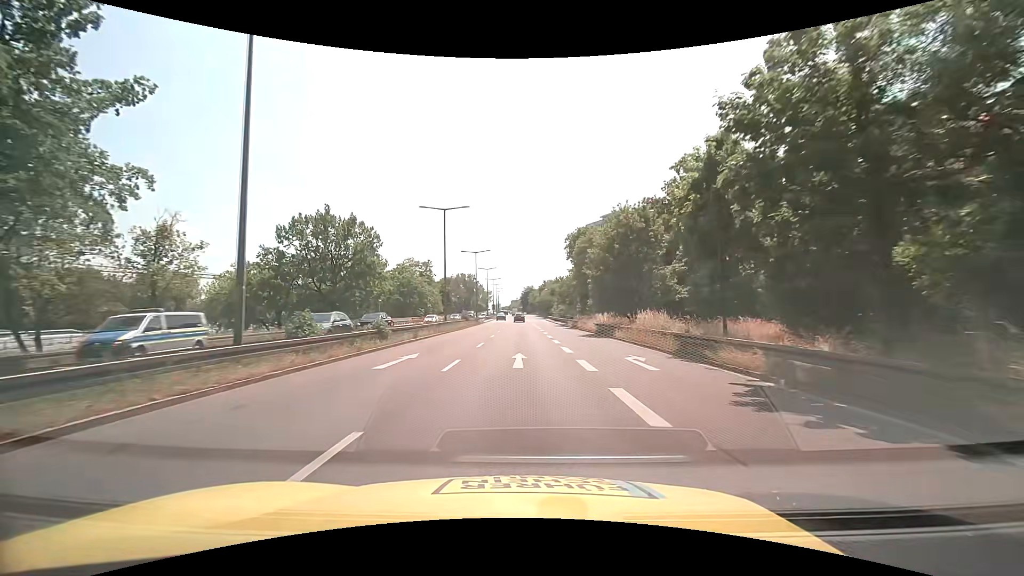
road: trunk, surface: asphalt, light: Day
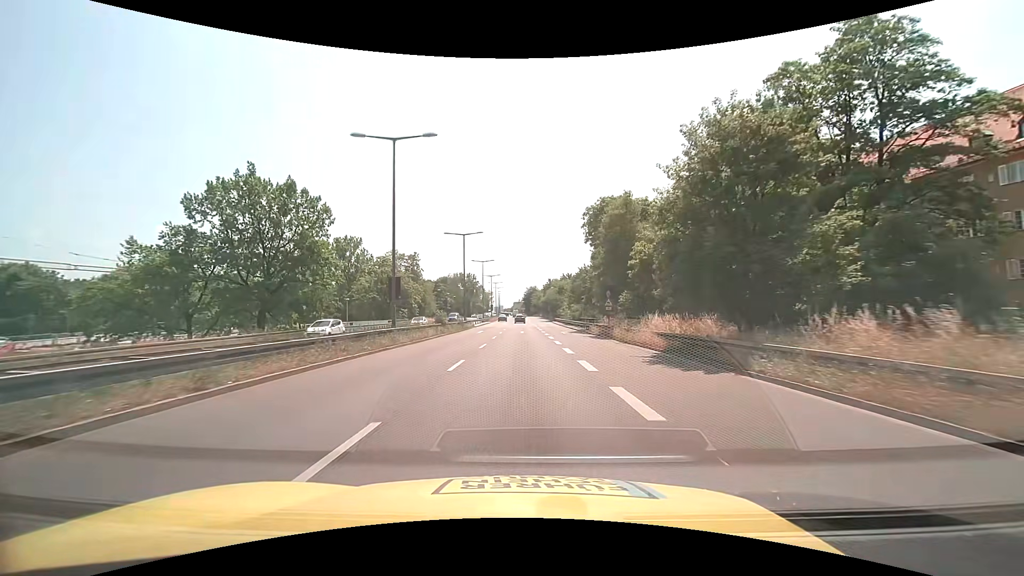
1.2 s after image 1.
(0.0, +17.5) m; 0°
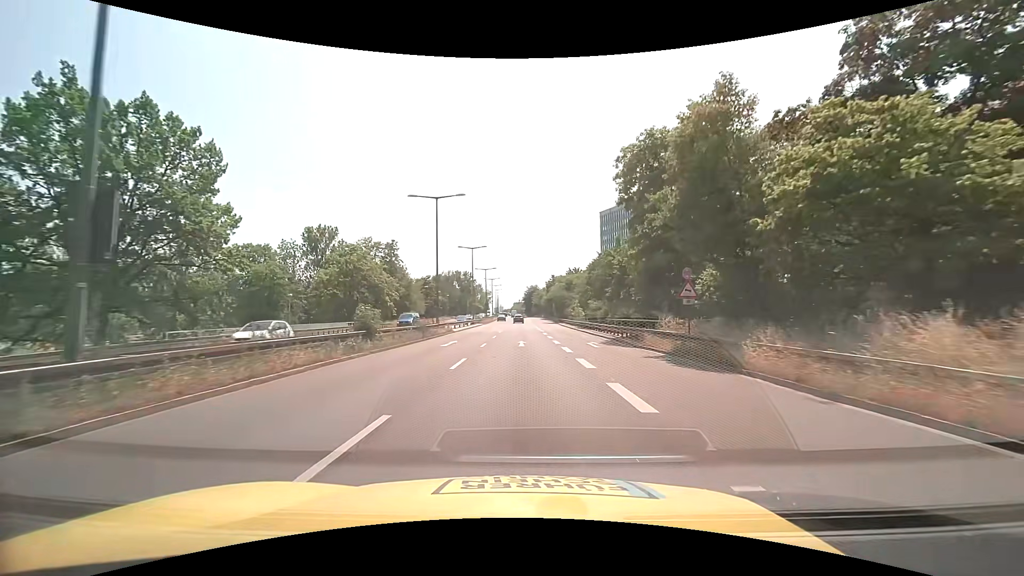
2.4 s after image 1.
(0.0, +17.6) m; 0°
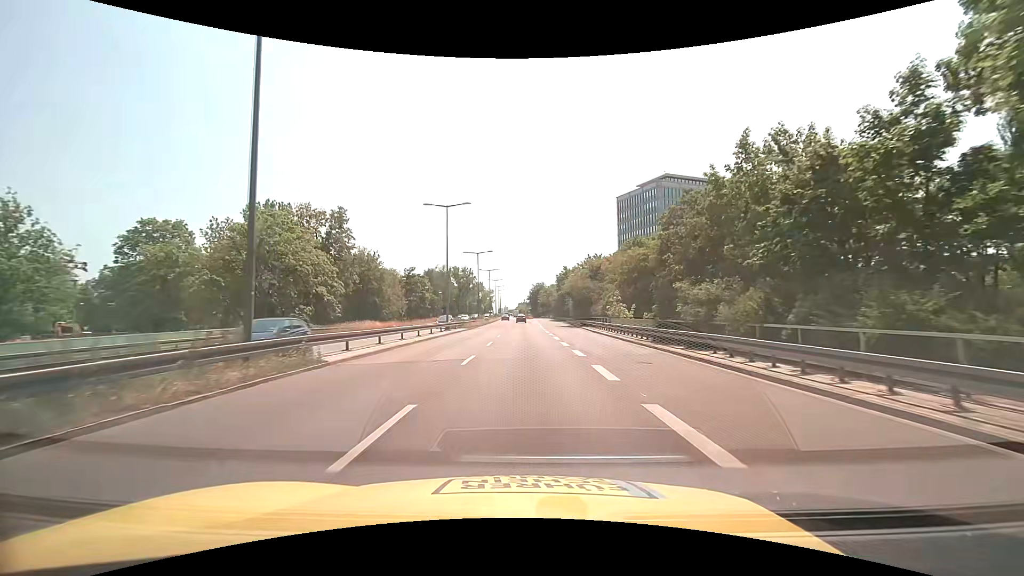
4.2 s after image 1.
(-0.2, +26.4) m; -1°
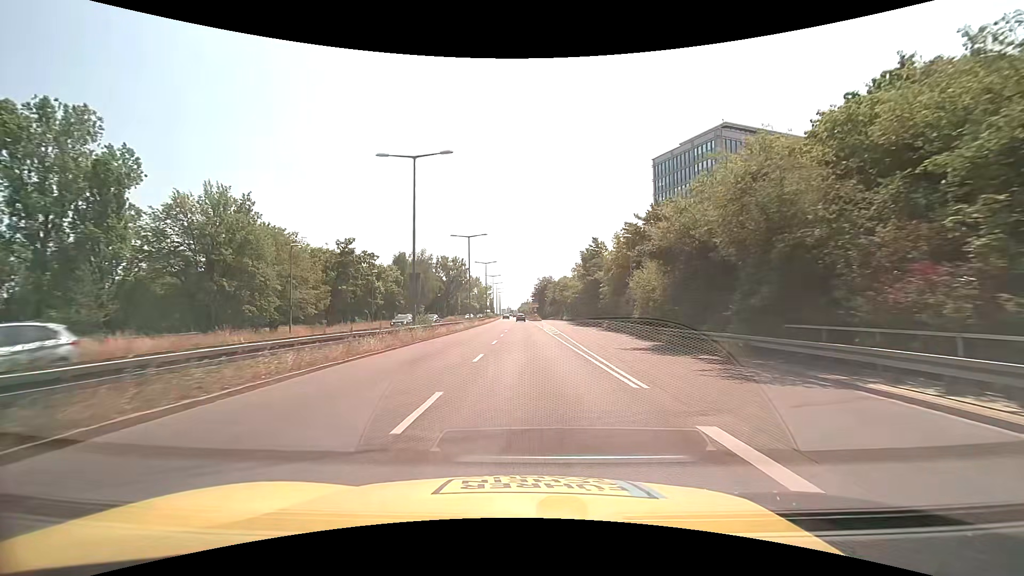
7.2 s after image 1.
(-0.2, +44.1) m; 0°
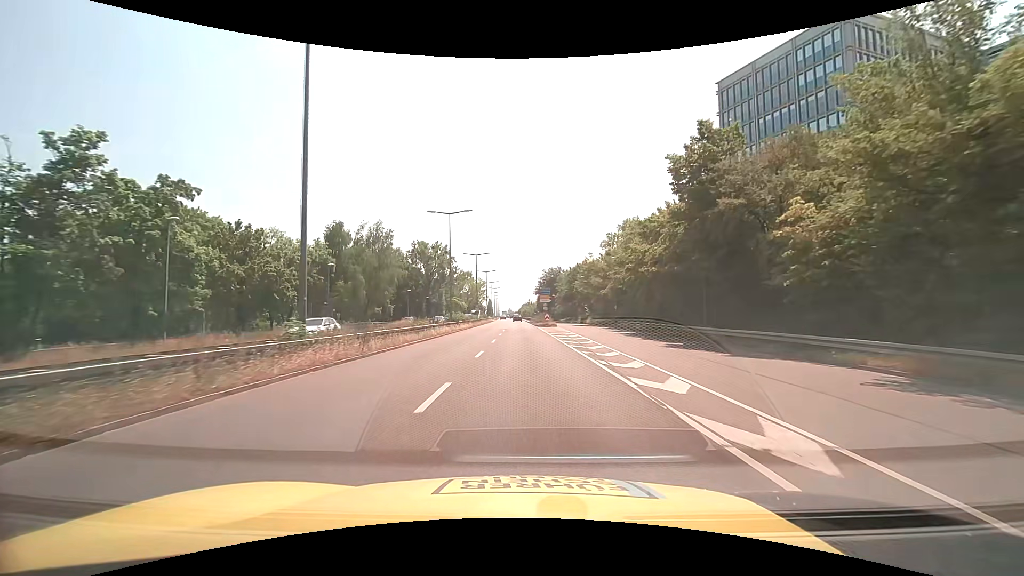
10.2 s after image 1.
(-0.2, +44.1) m; 0°
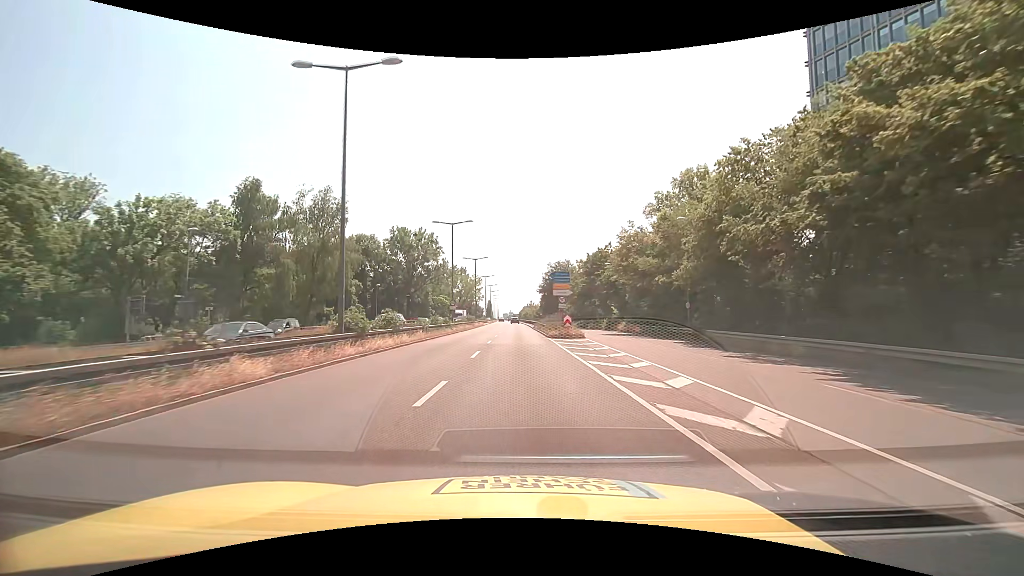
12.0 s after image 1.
(0.0, +26.4) m; 0°
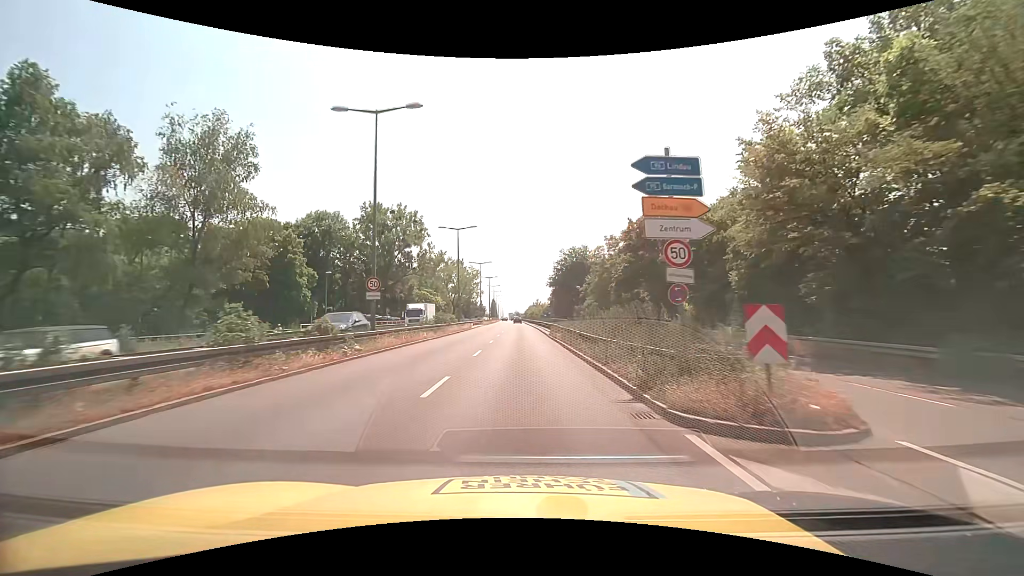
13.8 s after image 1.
(-0.2, +26.4) m; -1°
(0, +10) (0, +20) (0, +30) (0, +40) (0, +50) (0, +60) (0, +70) (0, +80) (-1, +90) (-1, +100) m
